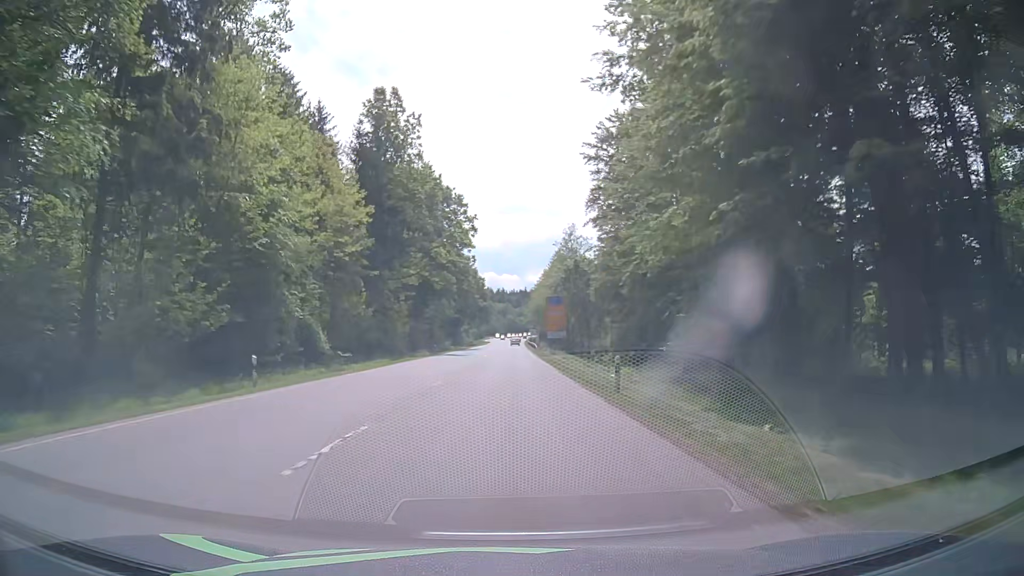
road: secondary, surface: asphalt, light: Day
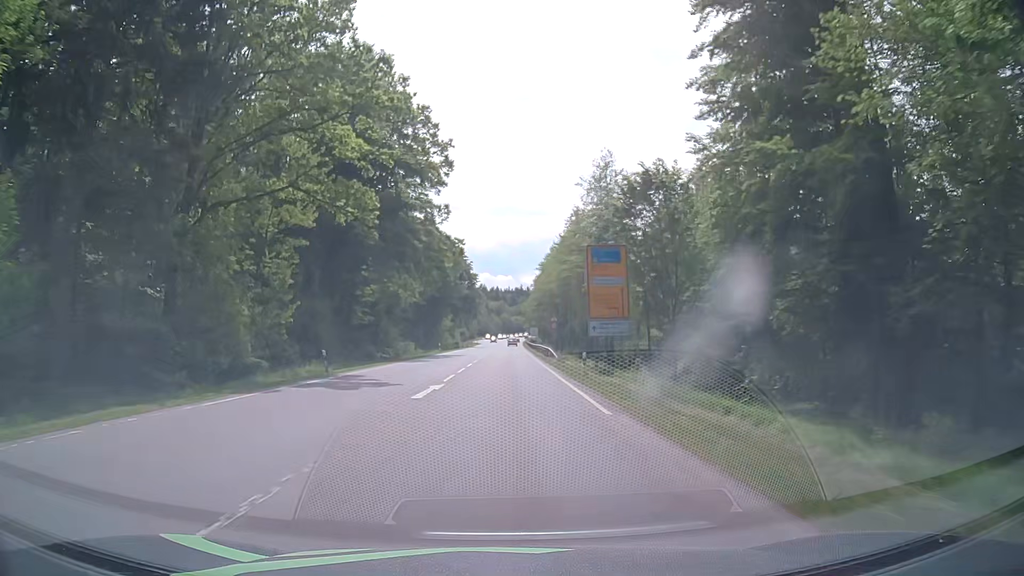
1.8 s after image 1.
(+0.1, +38.5) m; 0°
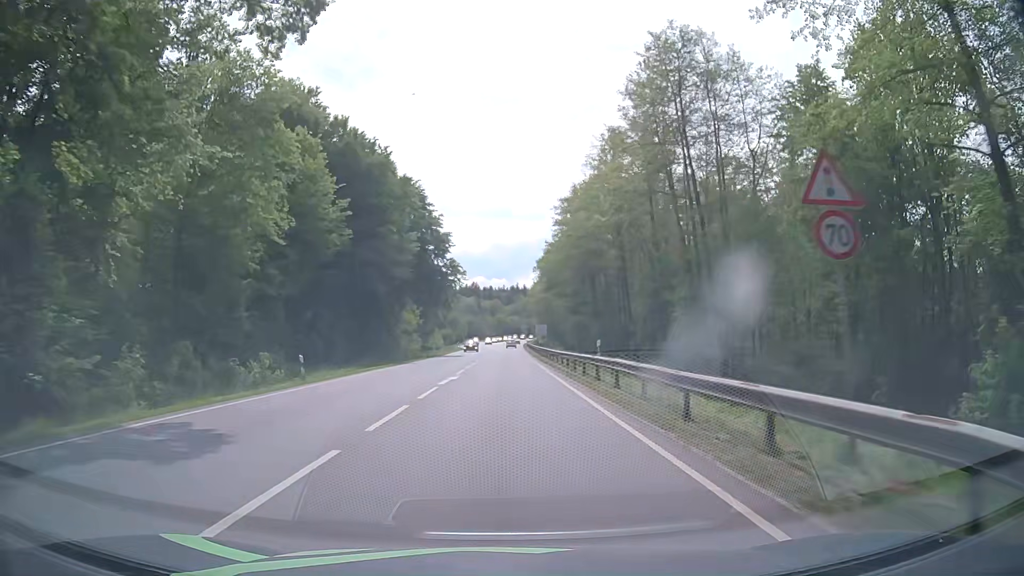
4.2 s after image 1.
(+0.2, +47.6) m; +1°
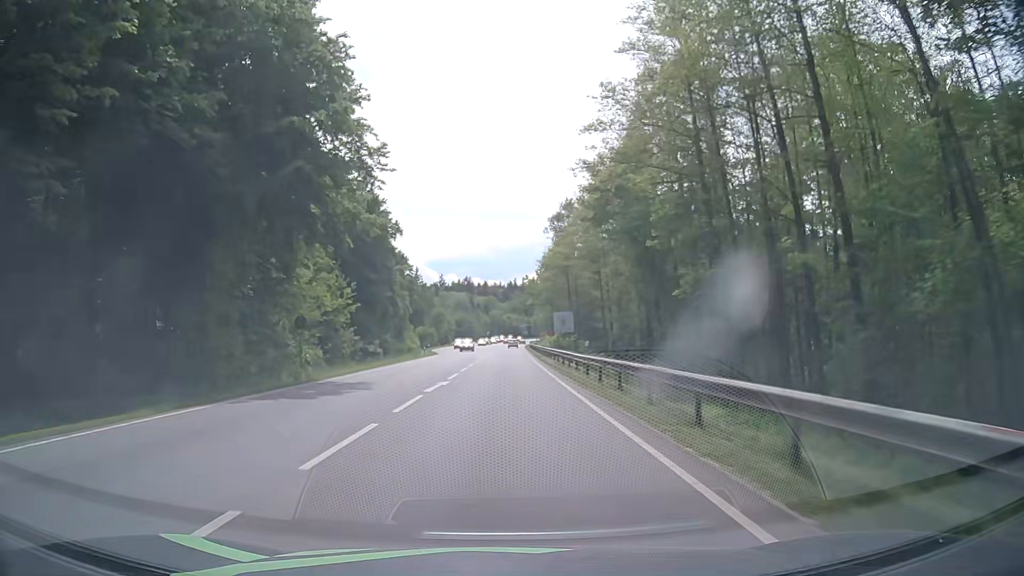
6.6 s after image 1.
(0.0, +44.9) m; 0°
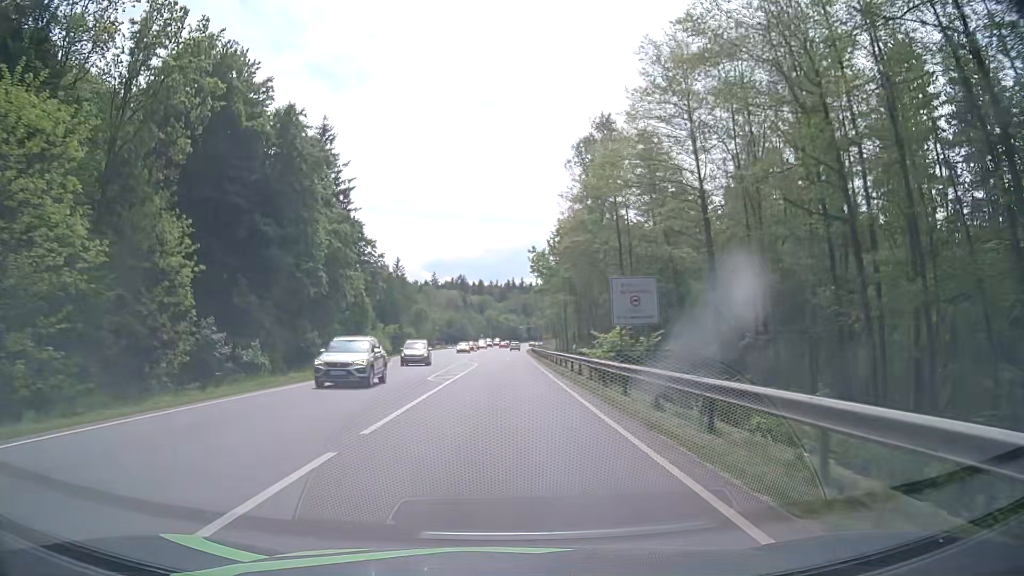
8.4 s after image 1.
(0.0, +32.9) m; 0°
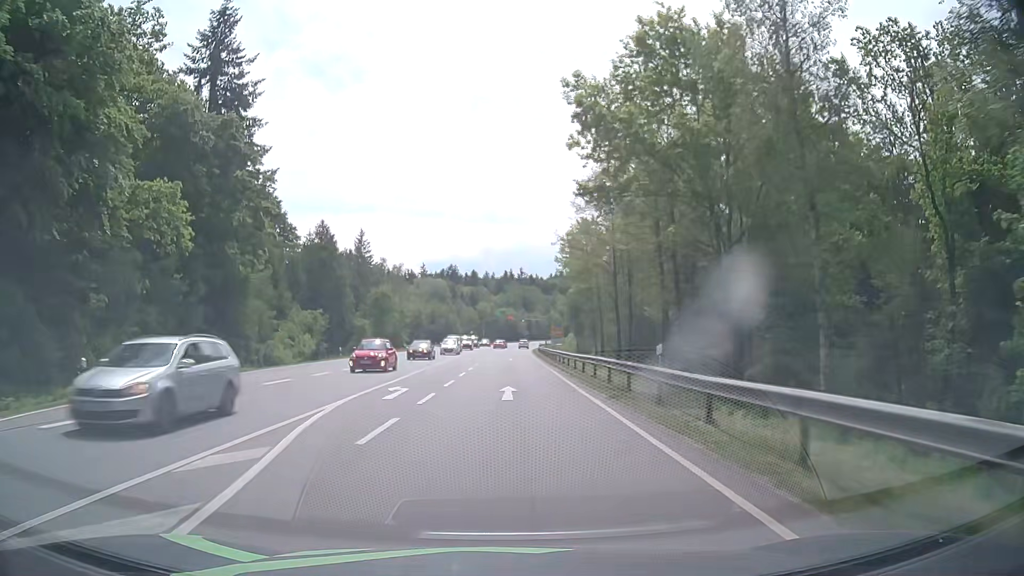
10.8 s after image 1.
(+0.1, +43.3) m; +1°
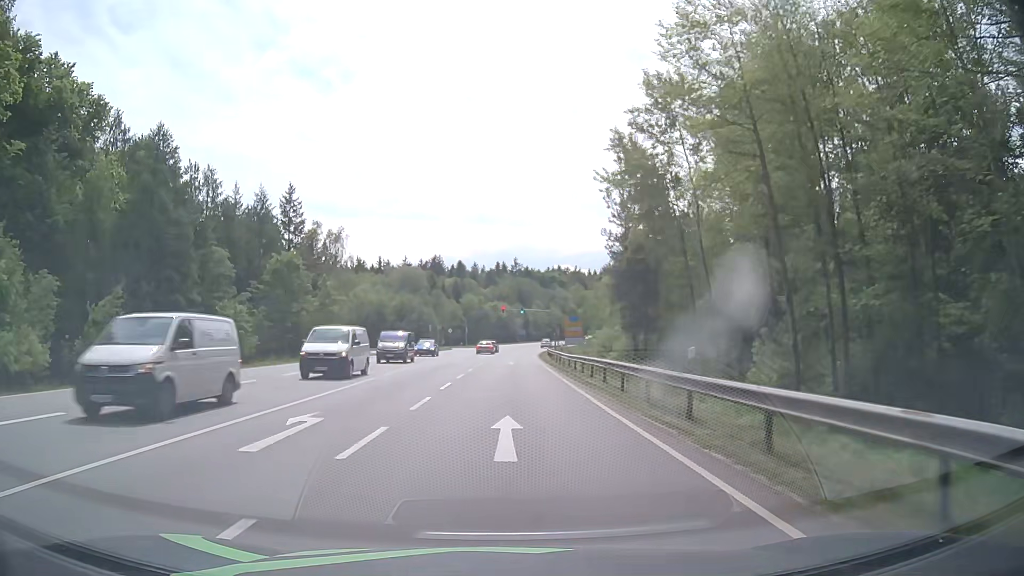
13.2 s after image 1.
(0.0, +43.0) m; +1°
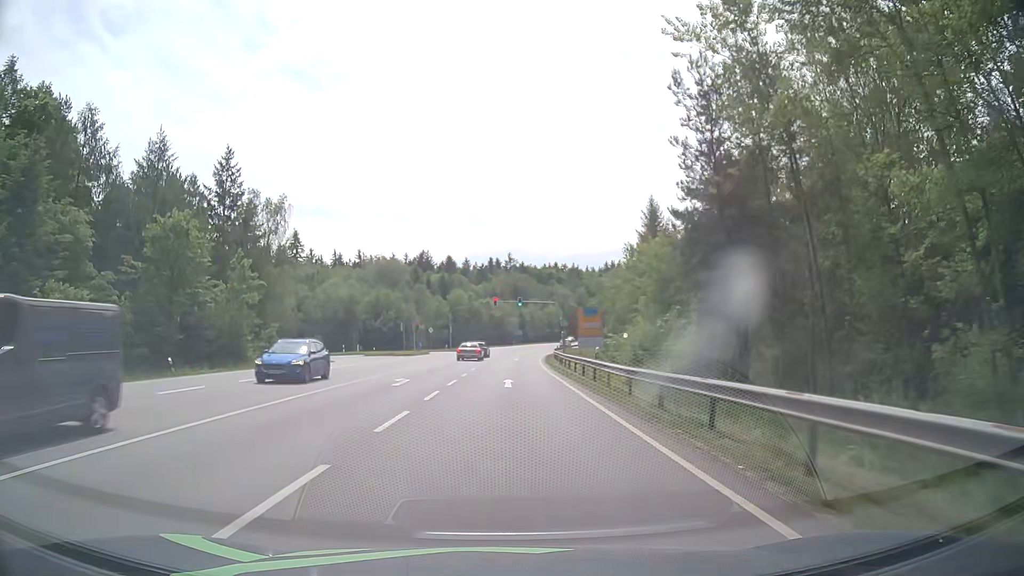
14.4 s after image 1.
(0.0, +21.5) m; +1°
(0, +10) (0, +20) (0, +30) (0, +40) (0, +50) (+1, +60) (+1, +70) (+2, +80) (+3, +90) (+4, +100) m
